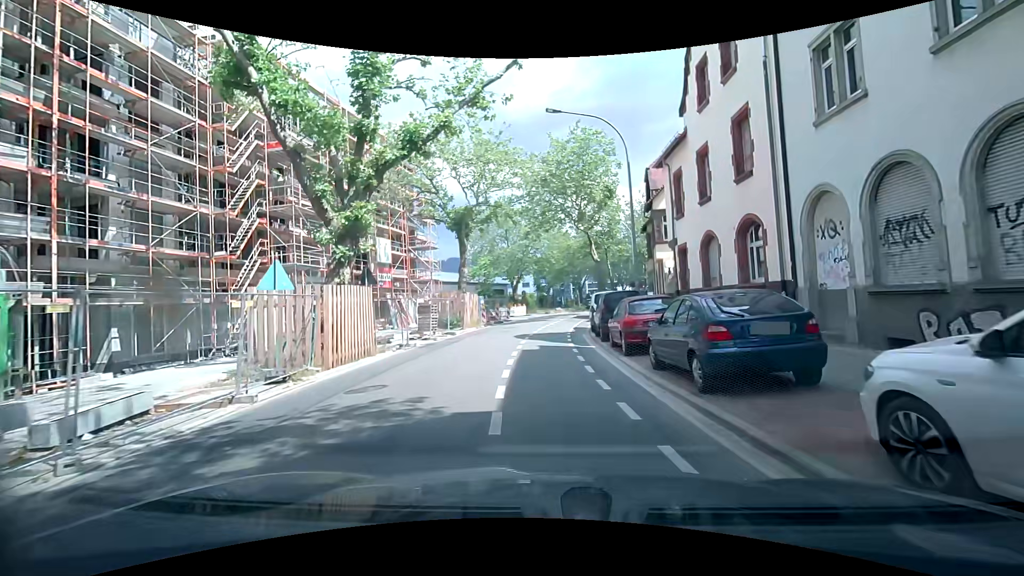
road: tertiary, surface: asphalt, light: Day
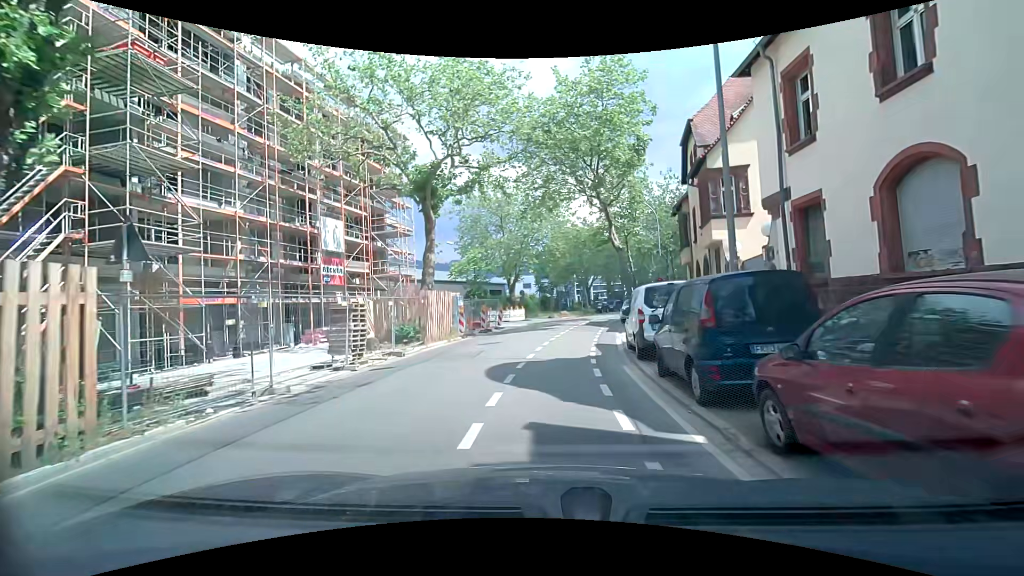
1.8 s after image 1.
(+0.5, +10.6) m; +1°
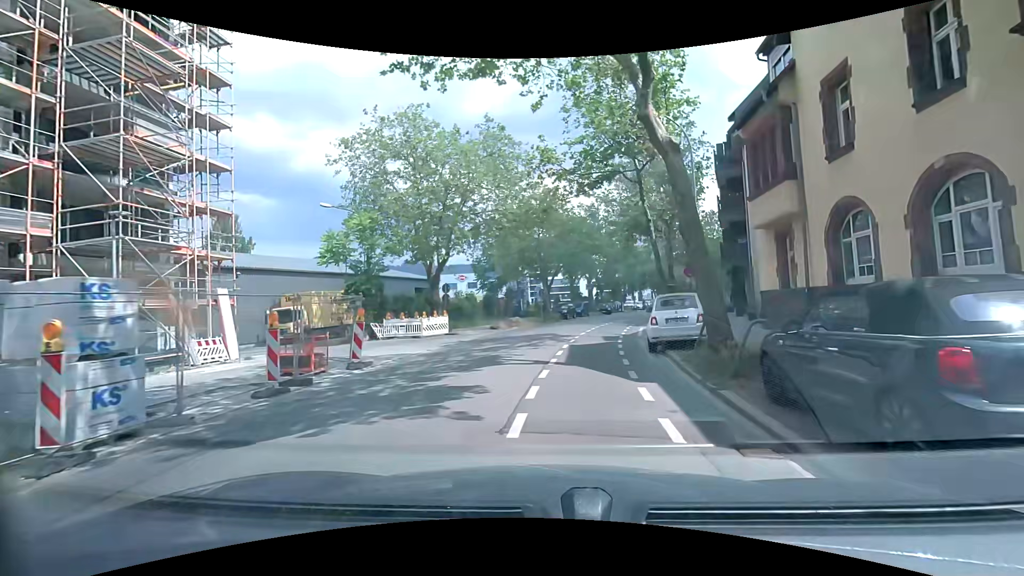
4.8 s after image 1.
(+1.3, +19.6) m; +5°
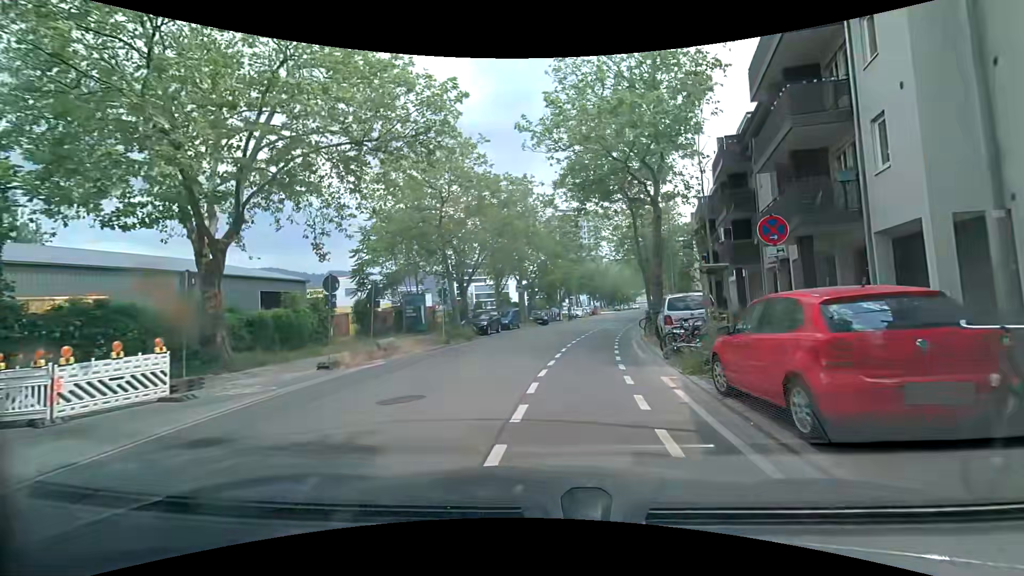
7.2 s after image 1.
(+1.5, +16.6) m; +10°
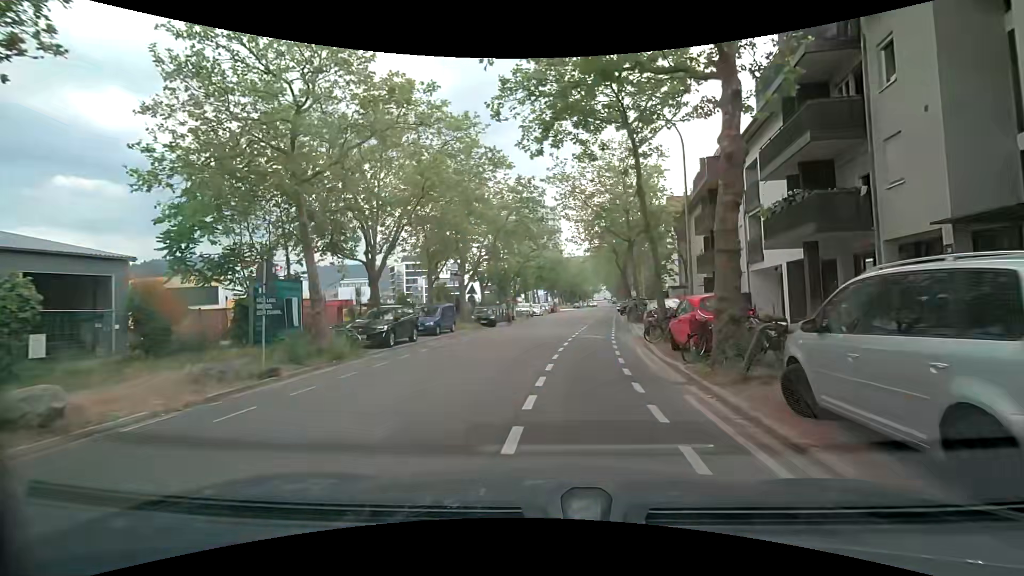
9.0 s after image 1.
(+0.4, +12.9) m; +4°
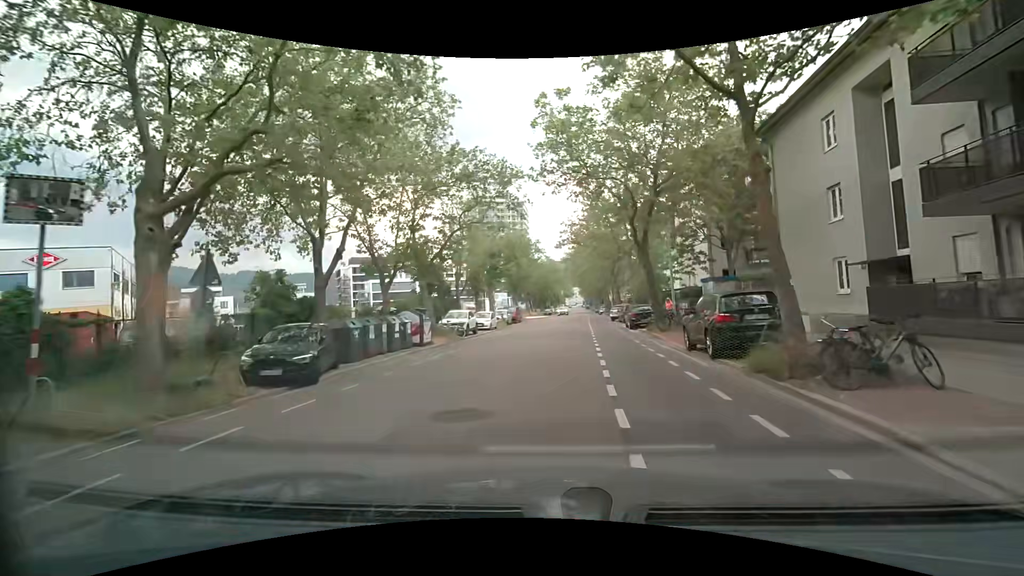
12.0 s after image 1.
(+1.7, +24.7) m; +4°
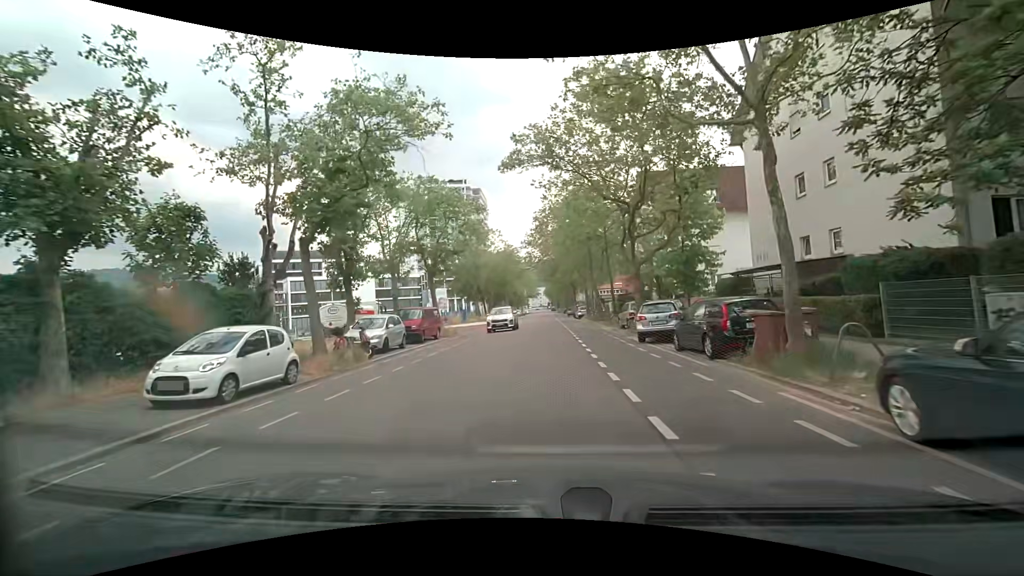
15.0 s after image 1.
(+1.5, +28.8) m; +5°
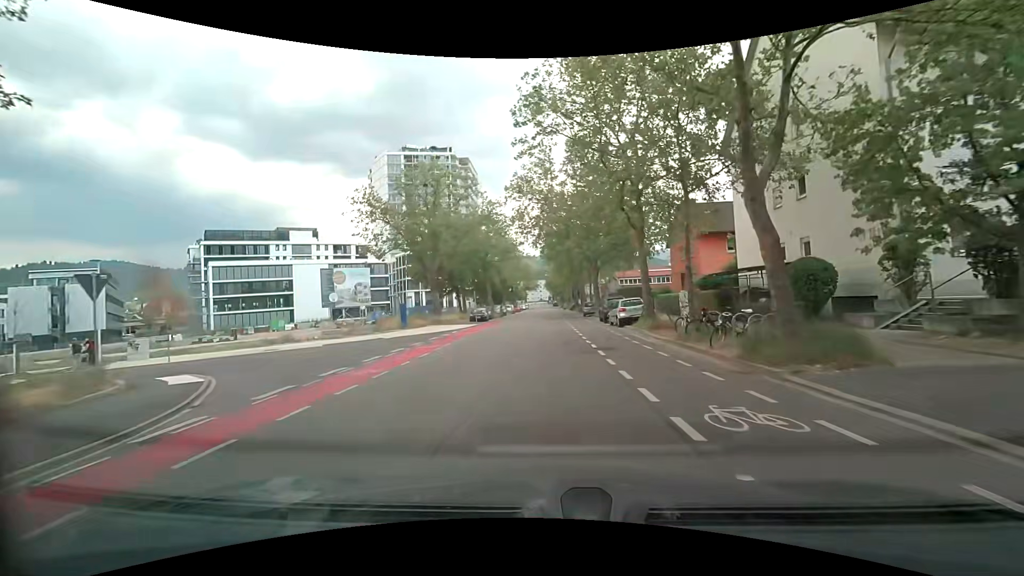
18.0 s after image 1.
(-0.5, +32.3) m; -1°
(0, +10) (0, +20) (0, +30) (0, +40) (0, +50) (0, +60) (0, +70) (0, +80) (0, +90) (0, +100) m
